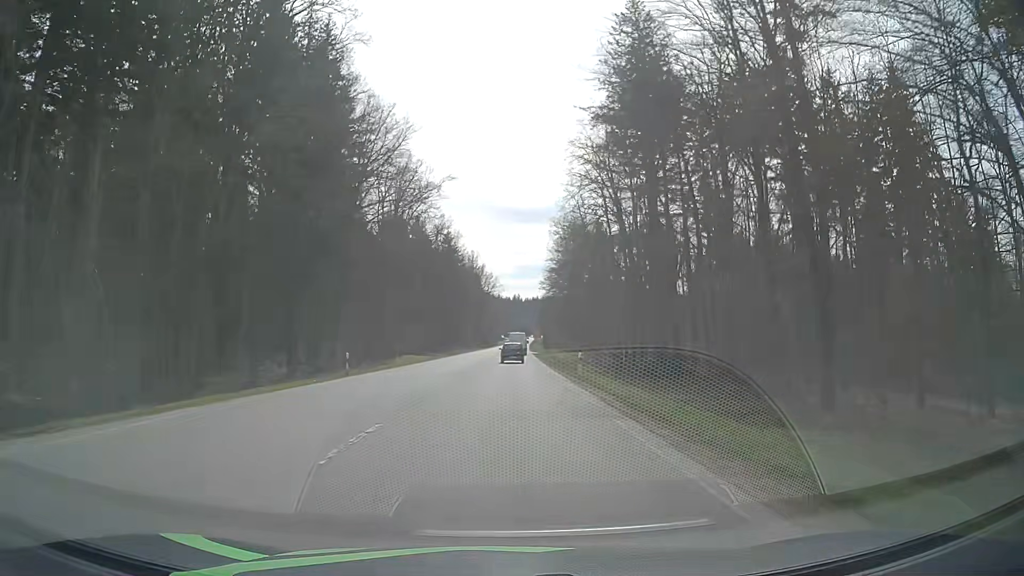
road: secondary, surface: asphalt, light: Day
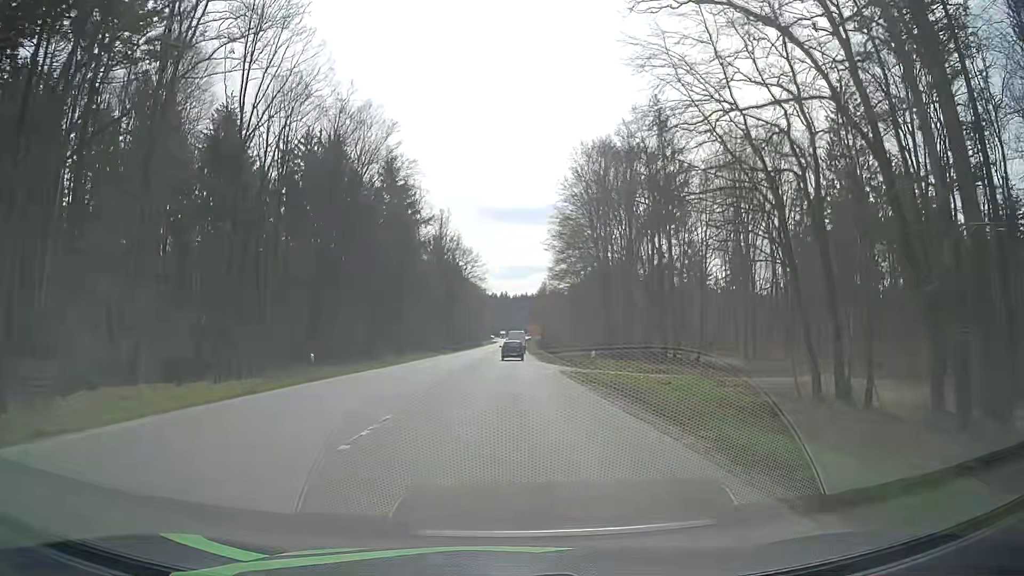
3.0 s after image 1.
(+0.3, +59.1) m; +1°
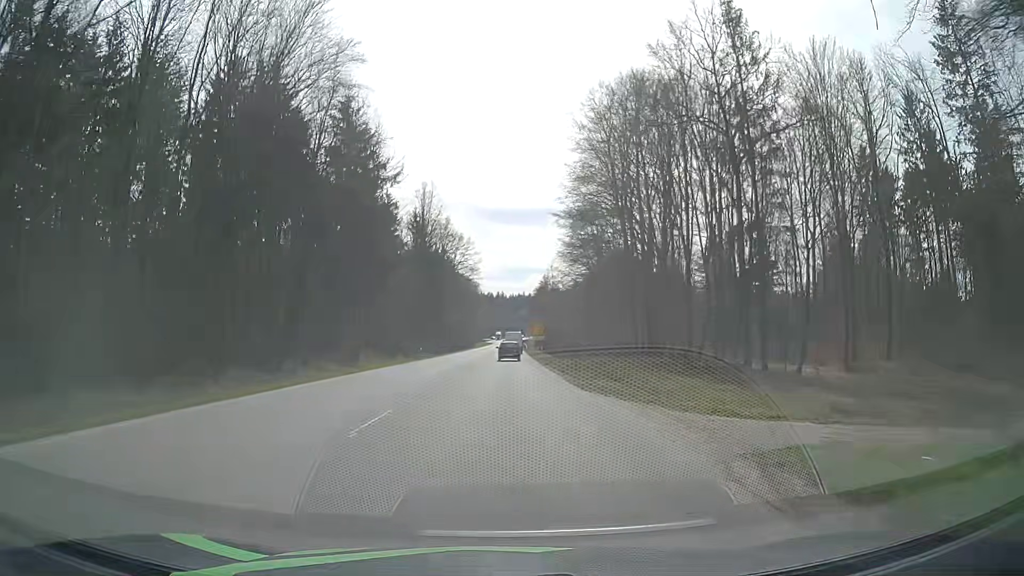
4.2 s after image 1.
(0.0, +23.2) m; 0°
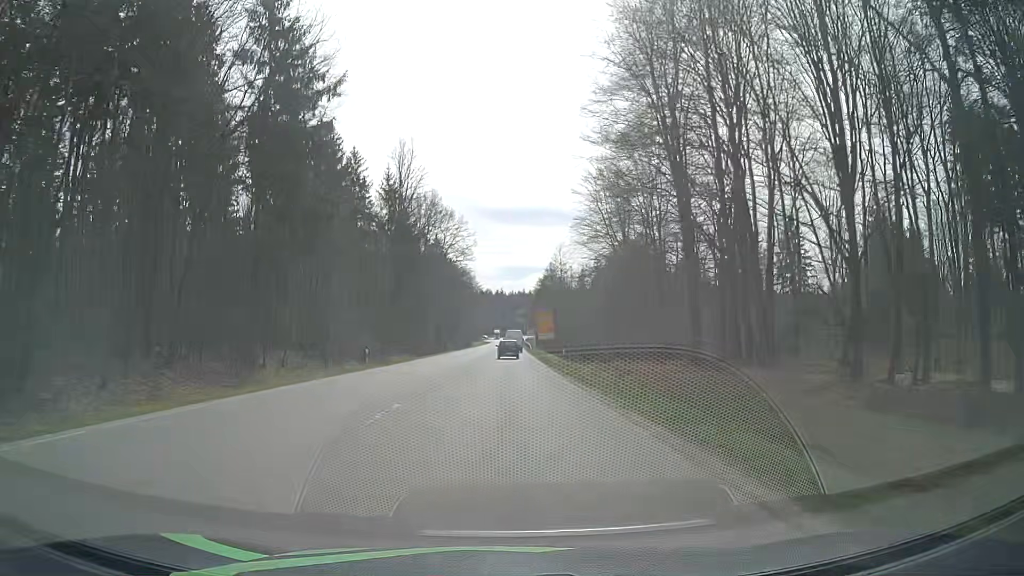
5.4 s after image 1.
(0.0, +22.6) m; 0°
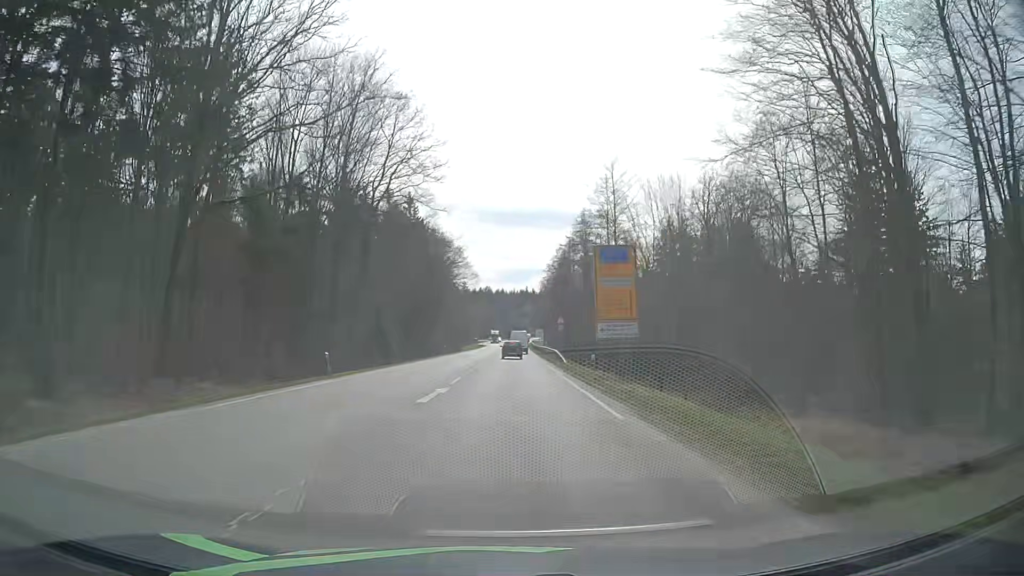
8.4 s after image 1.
(0.0, +56.0) m; 0°
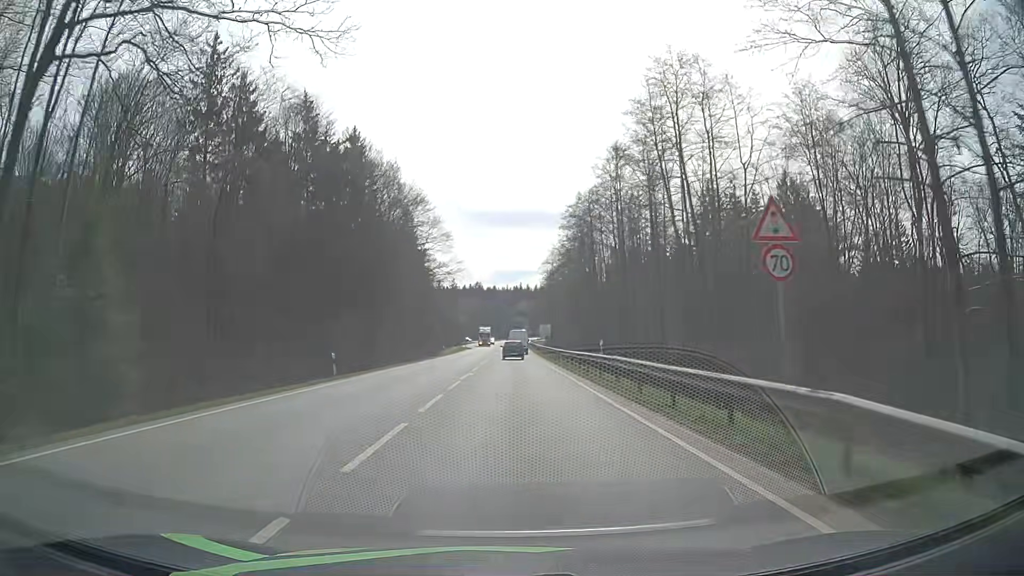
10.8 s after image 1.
(+0.6, +44.6) m; +1°
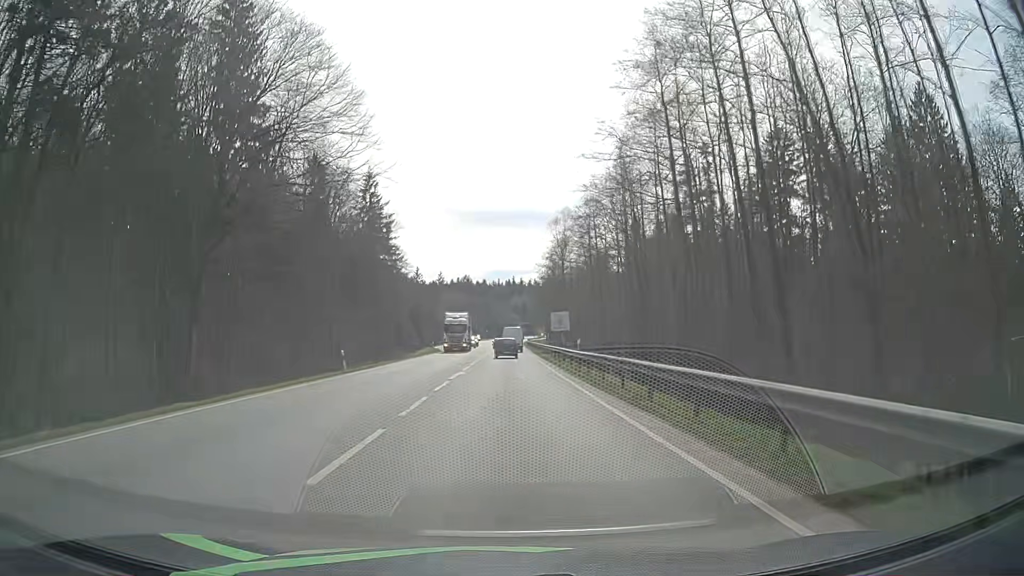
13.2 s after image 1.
(+0.2, +42.6) m; +1°
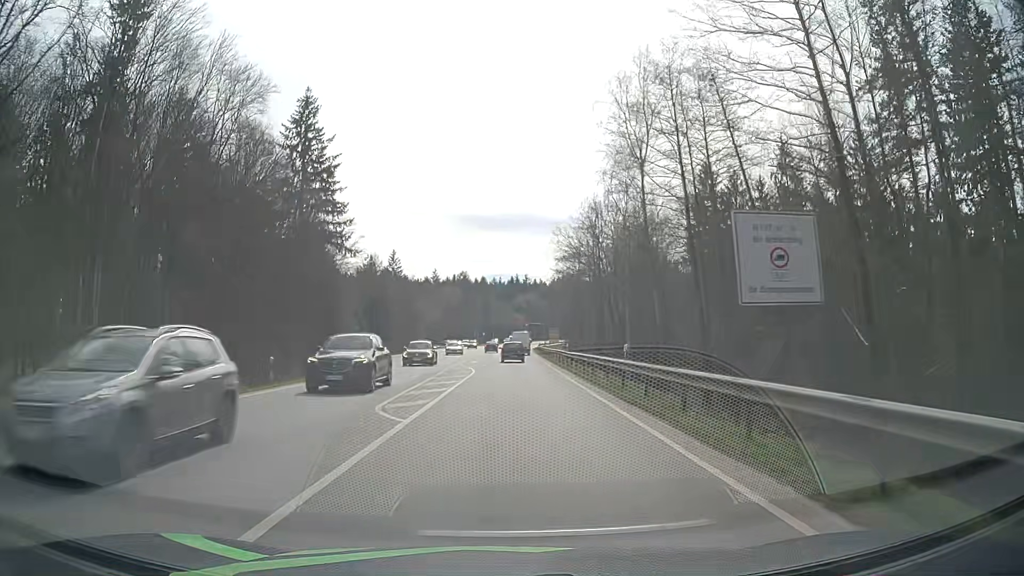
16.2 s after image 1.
(-0.3, +50.6) m; 0°
(0, +10) (0, +20) (0, +30) (0, +40) (0, +50) (0, +60) (+1, +70) (+1, +80) (+1, +90) (+1, +100) m
